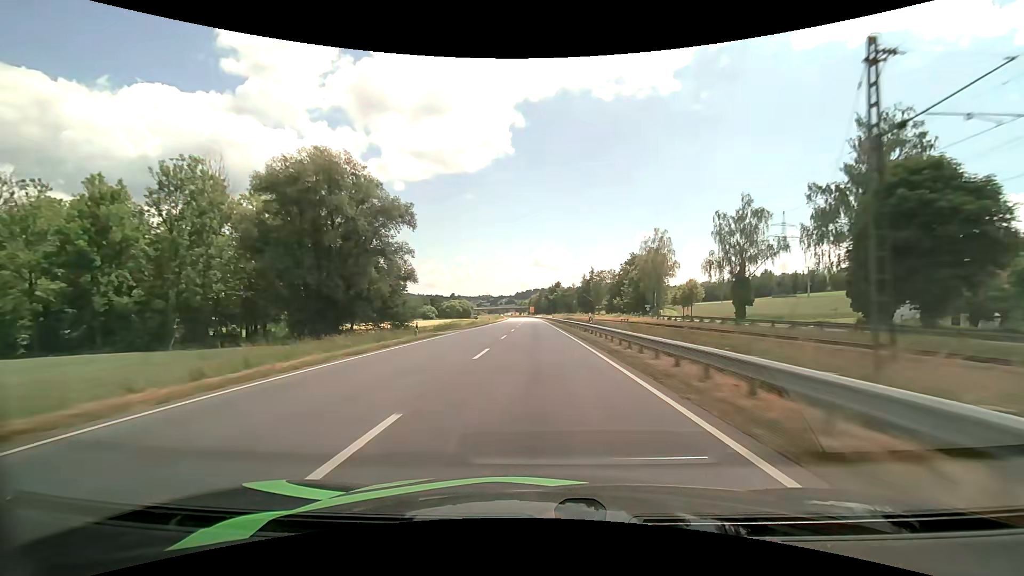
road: primary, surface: asphalt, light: Day
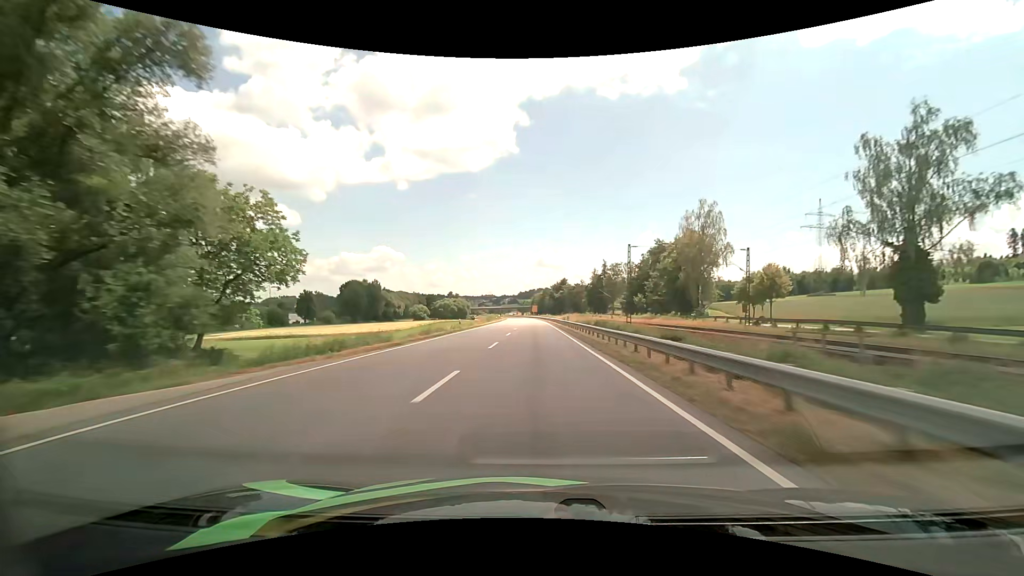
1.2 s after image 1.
(-0.1, +31.1) m; 0°
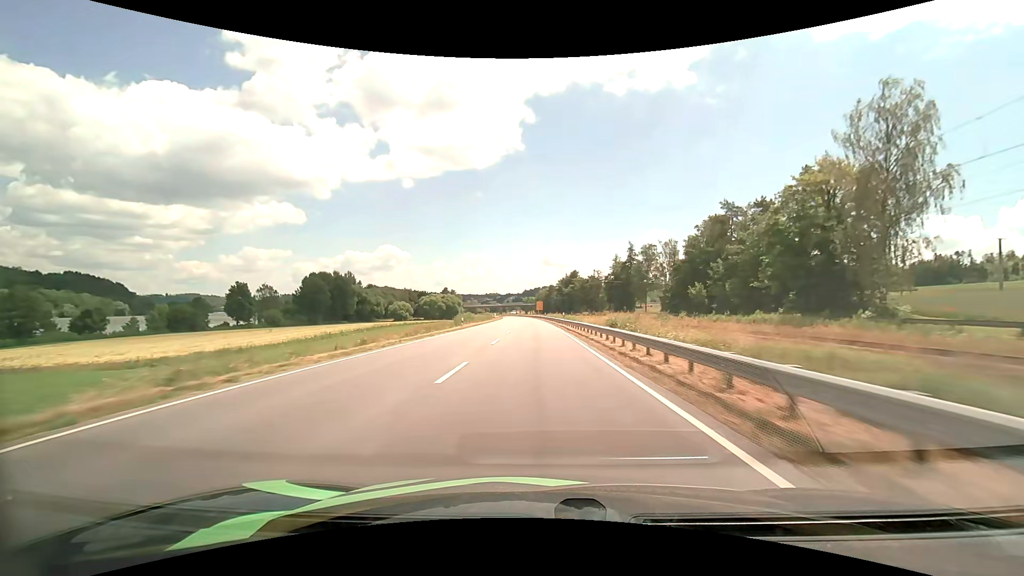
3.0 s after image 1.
(-0.2, +46.5) m; -1°
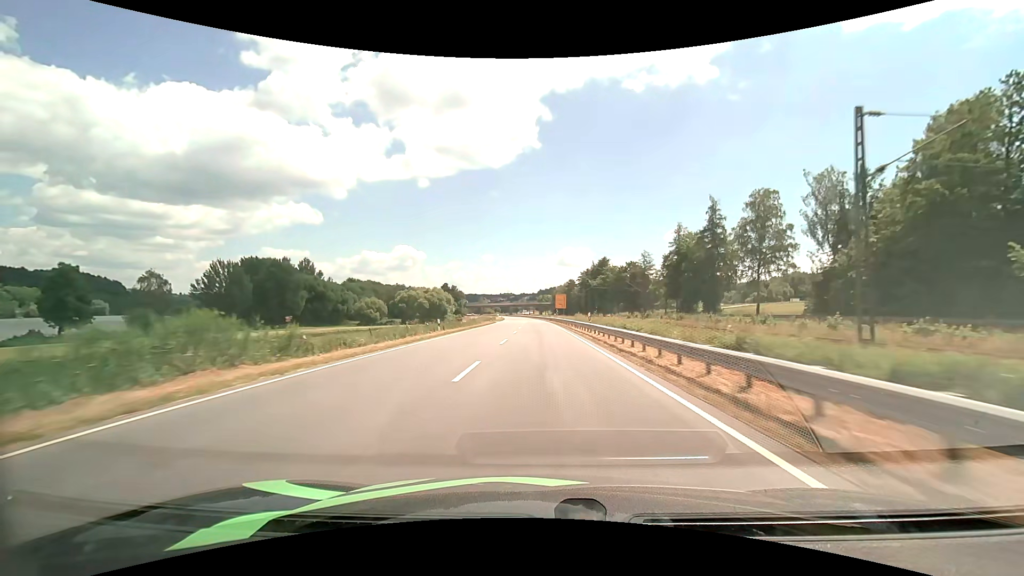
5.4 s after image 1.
(-0.9, +60.0) m; -2°
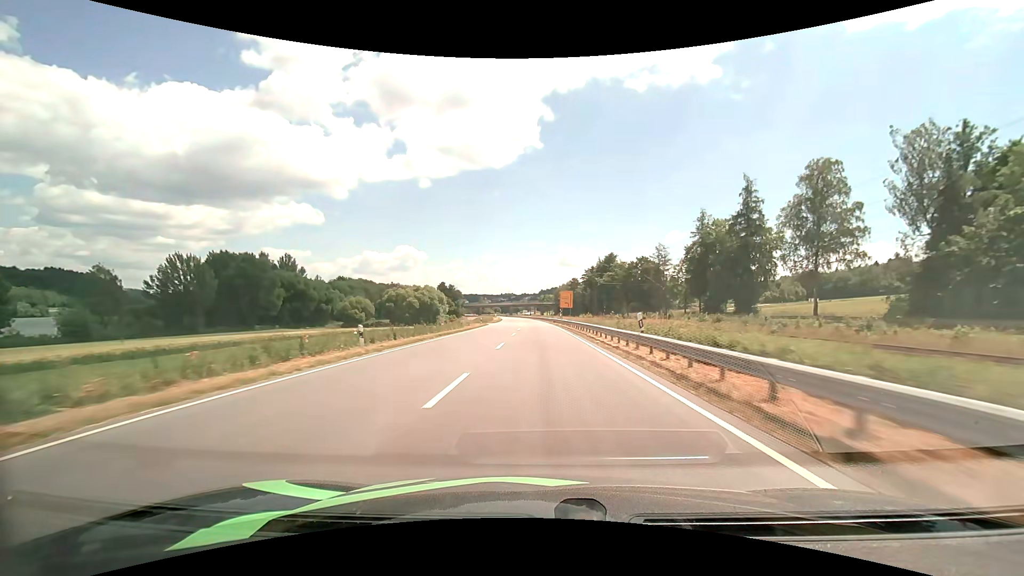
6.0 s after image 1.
(0.0, +14.7) m; 0°
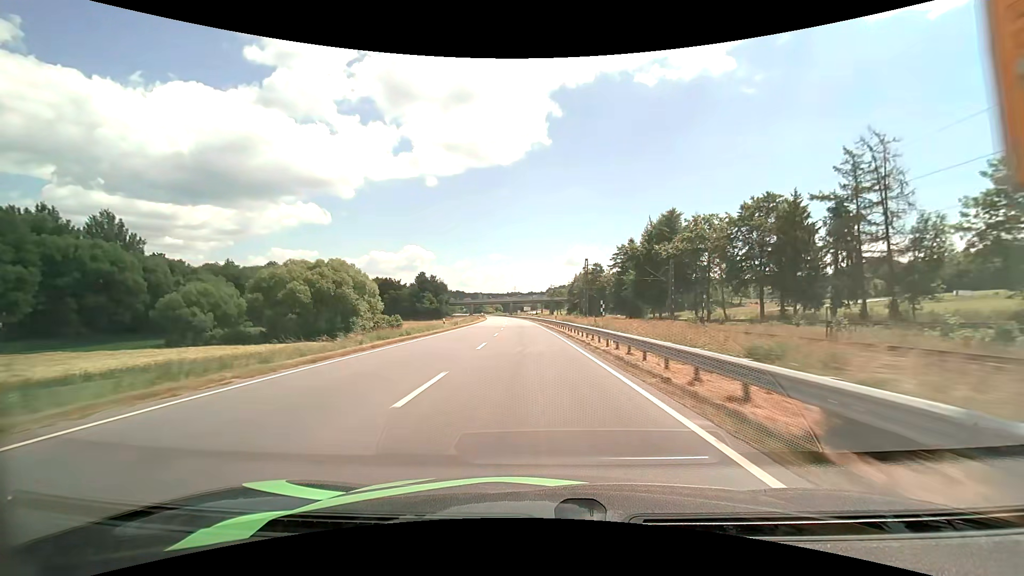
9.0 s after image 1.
(-0.4, +72.4) m; -1°
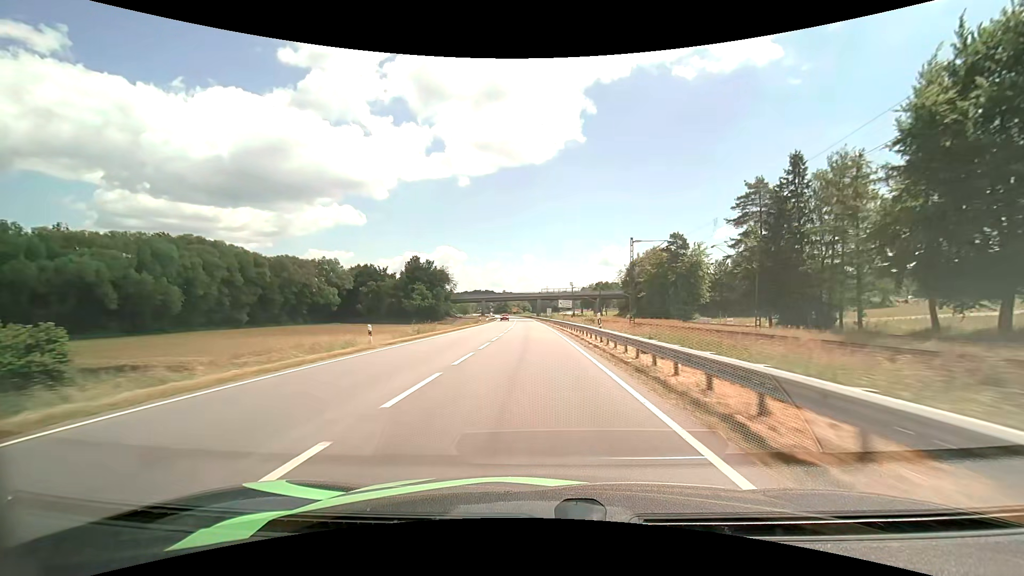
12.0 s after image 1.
(-2.3, +70.8) m; -4°
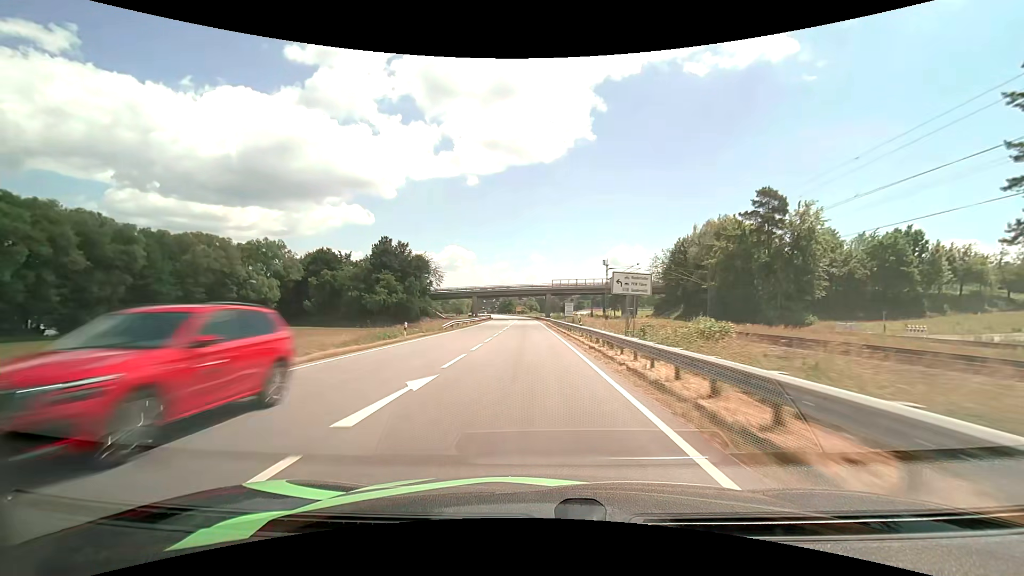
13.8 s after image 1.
(-0.2, +42.7) m; -1°
(0, +10) (0, +20) (0, +30) (-1, +40) (-1, +50) (-2, +60) (-2, +70) (-2, +80) (-3, +90) (-3, +100) m
